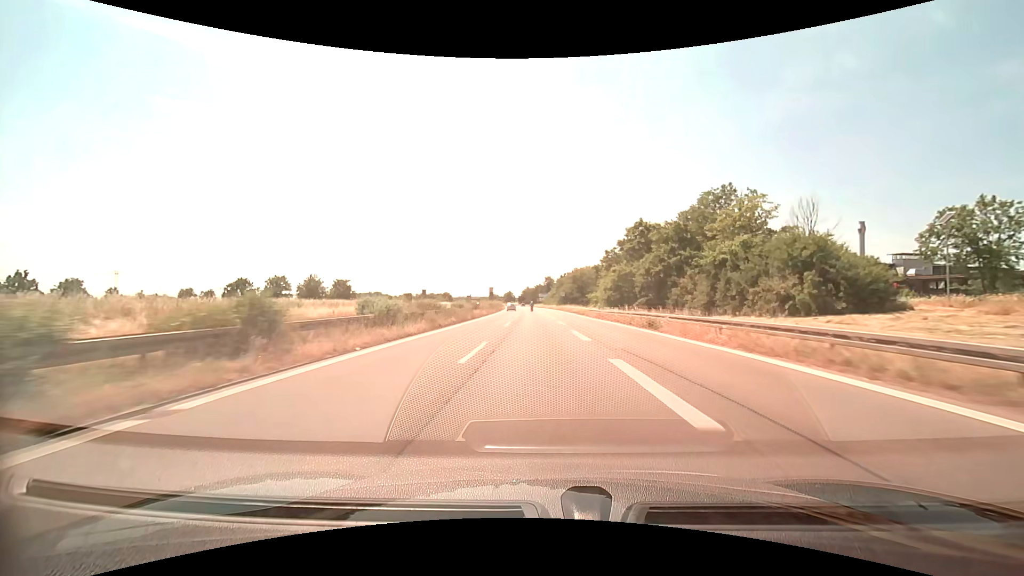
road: trunk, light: Day
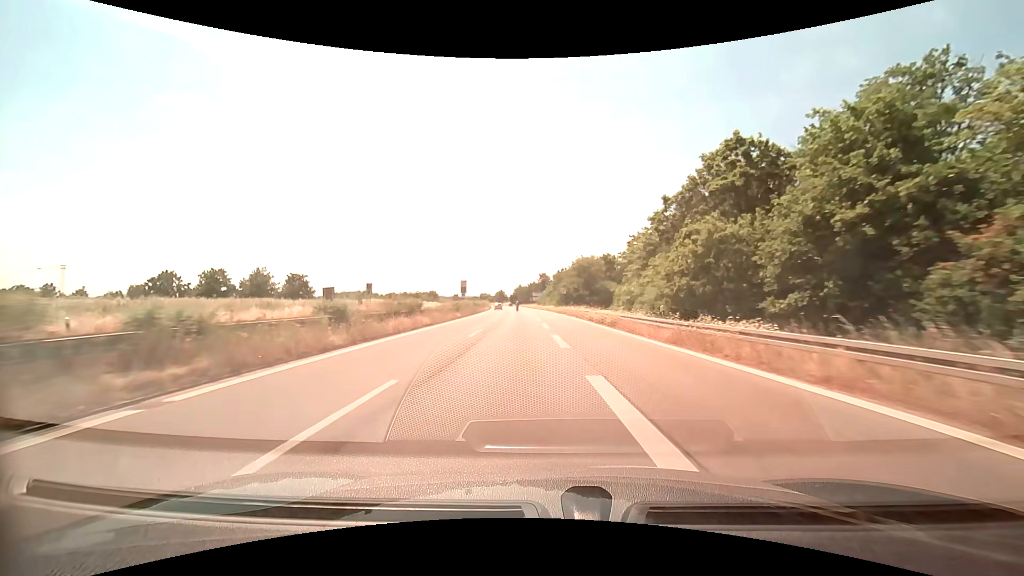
(+0.1, +26.2) m; +1°
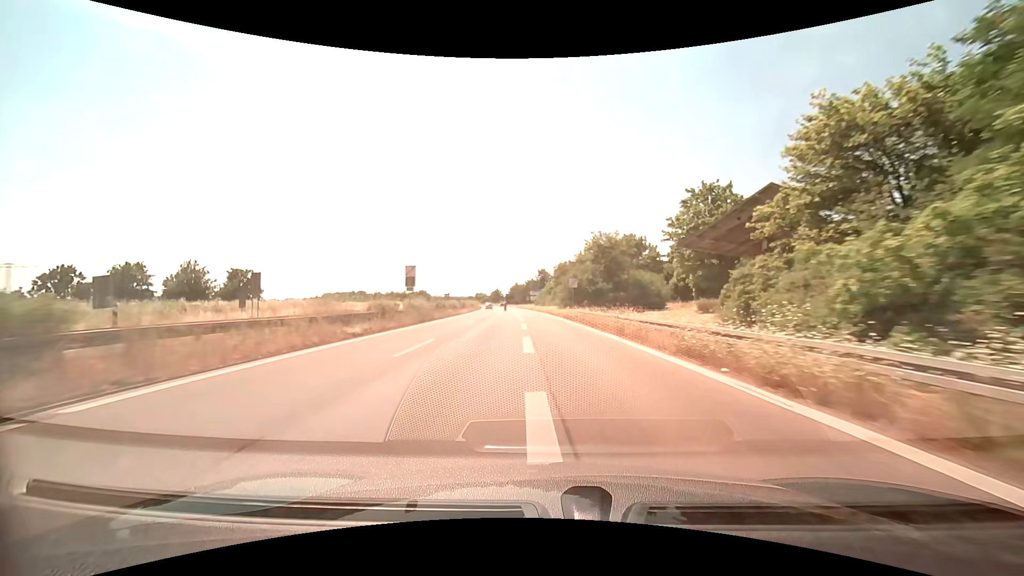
(+0.1, +25.5) m; 0°
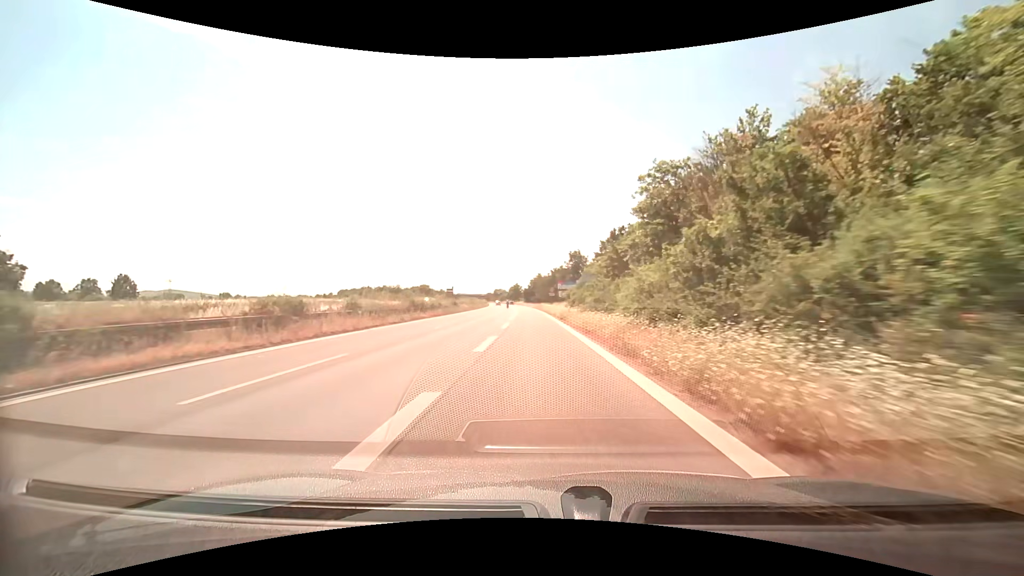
(-1.7, +59.6) m; -3°
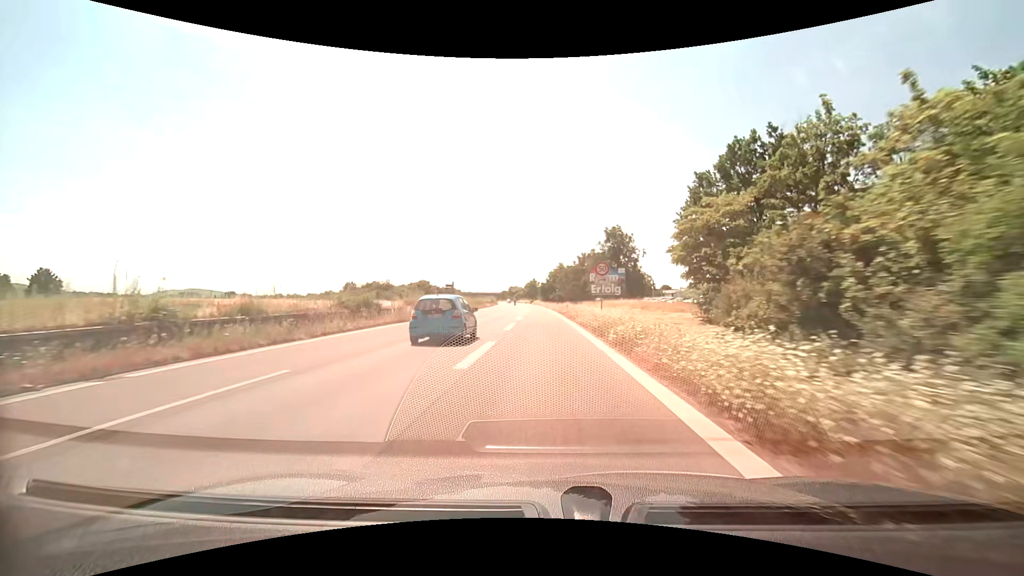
(-0.8, +39.0) m; -2°
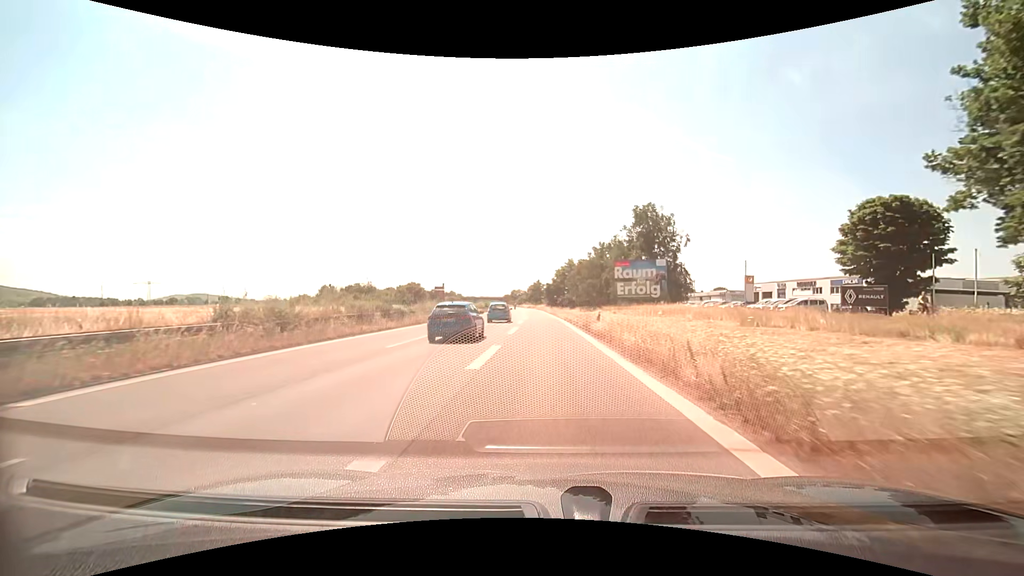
(-0.2, +23.3) m; -1°
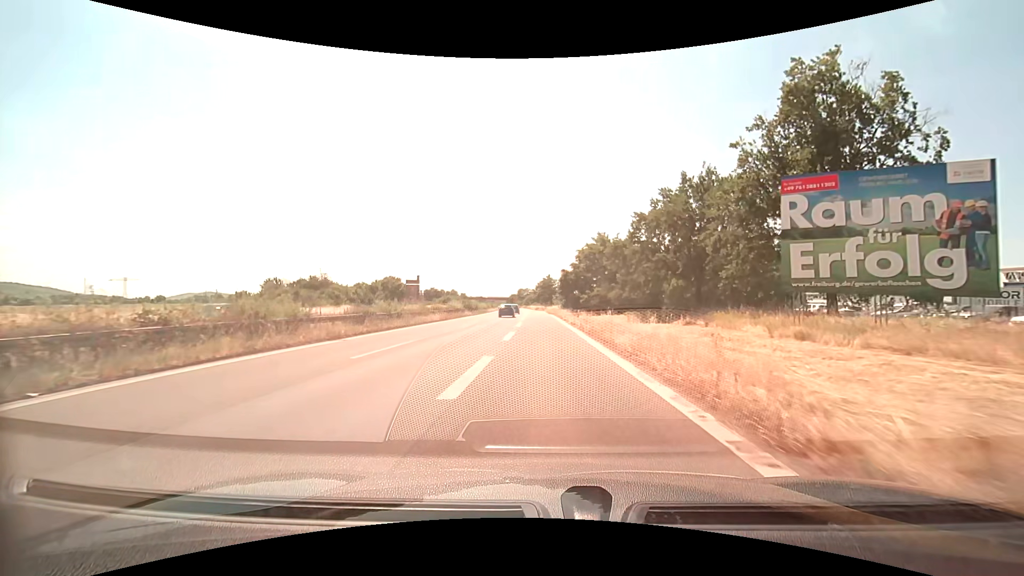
(-0.3, +39.2) m; -1°
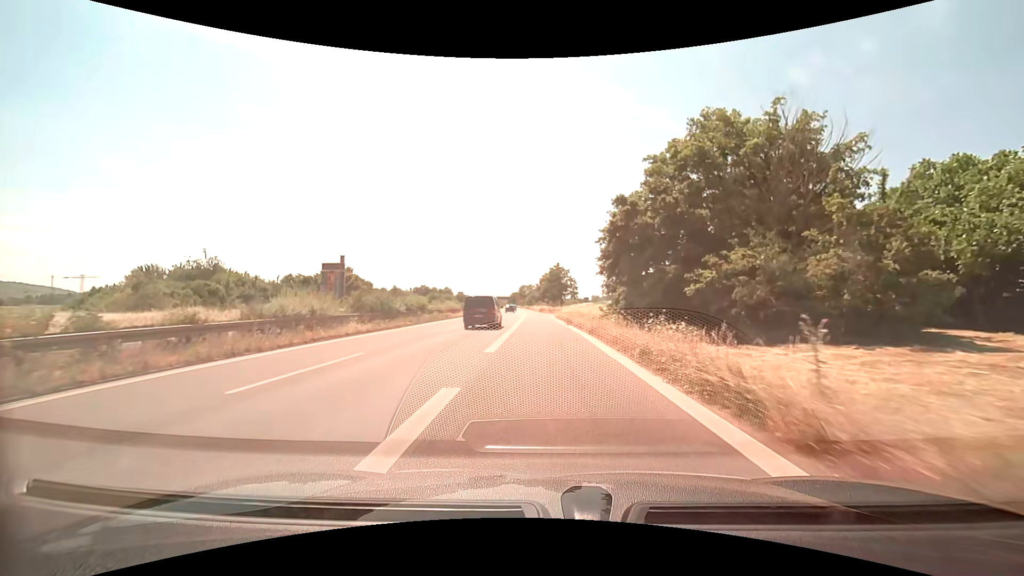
(-0.4, +41.2) m; -1°
(0, +10) (0, +20) (0, +30) (-1, +40) (-1, +50) (-1, +60) (0, +70) (+2, +80) (+5, +89) (+11, +97) m
